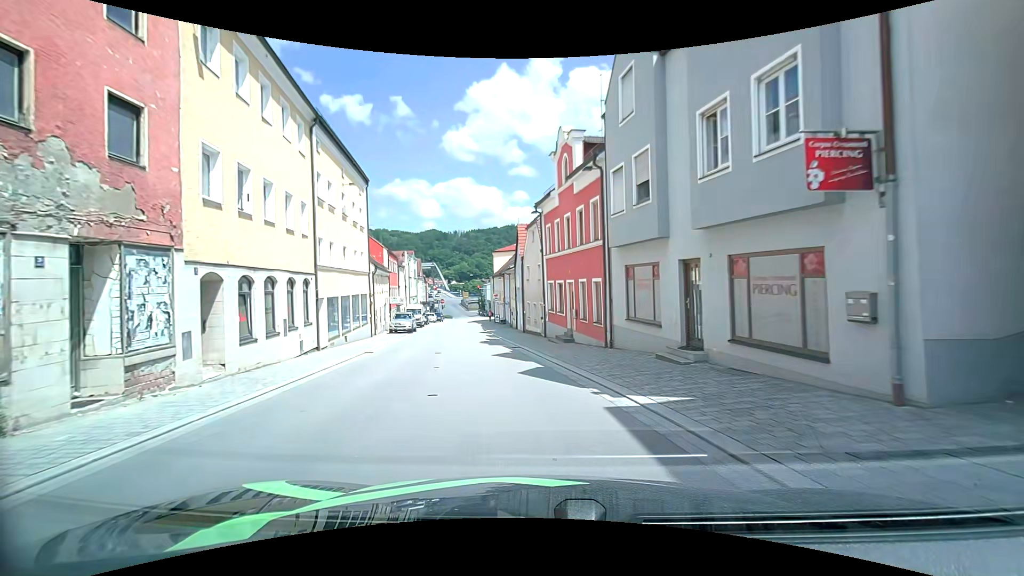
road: tertiary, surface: asphalt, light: Day
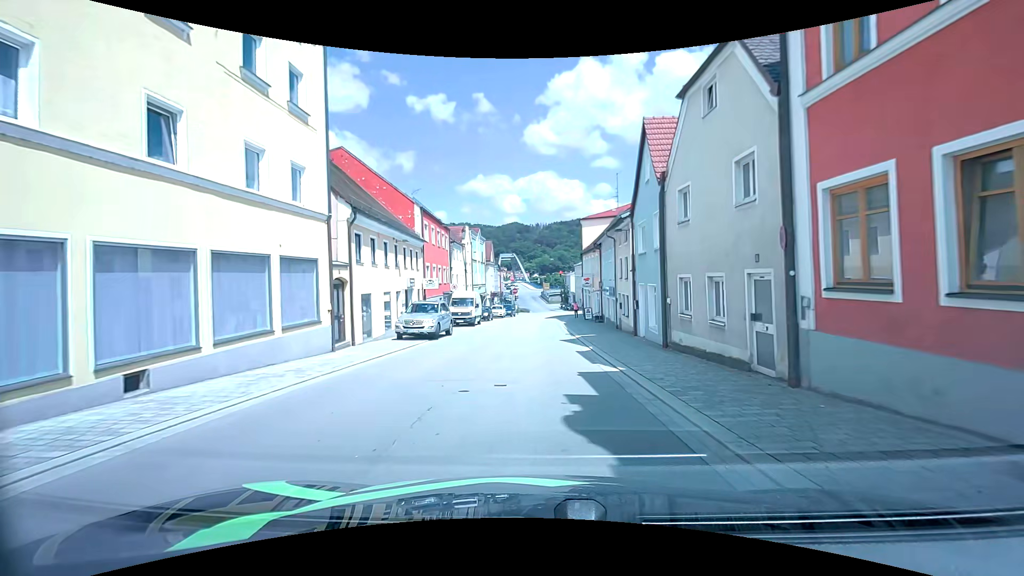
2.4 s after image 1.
(-2.3, +19.5) m; -9°
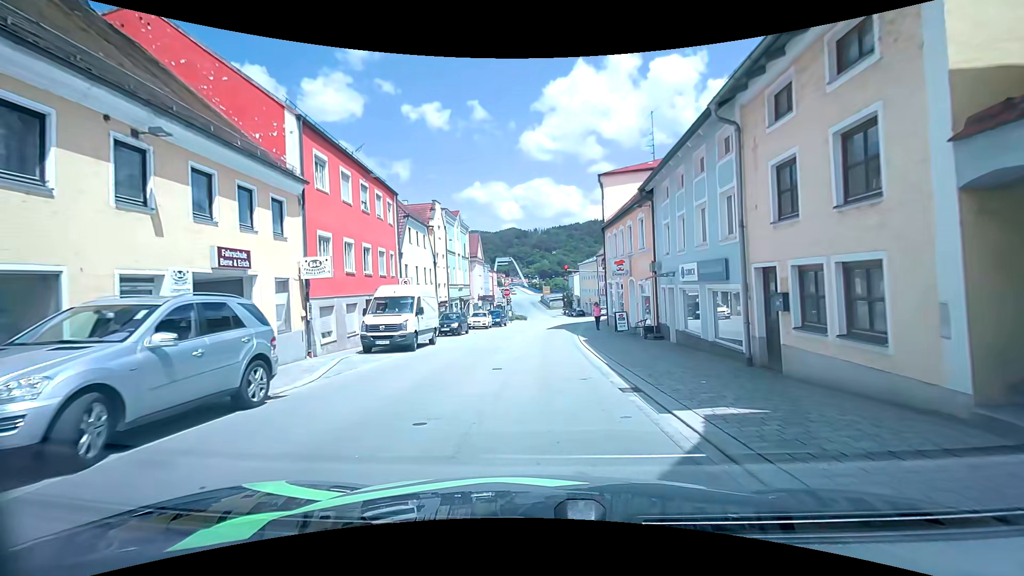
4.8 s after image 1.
(-0.4, +17.3) m; -2°
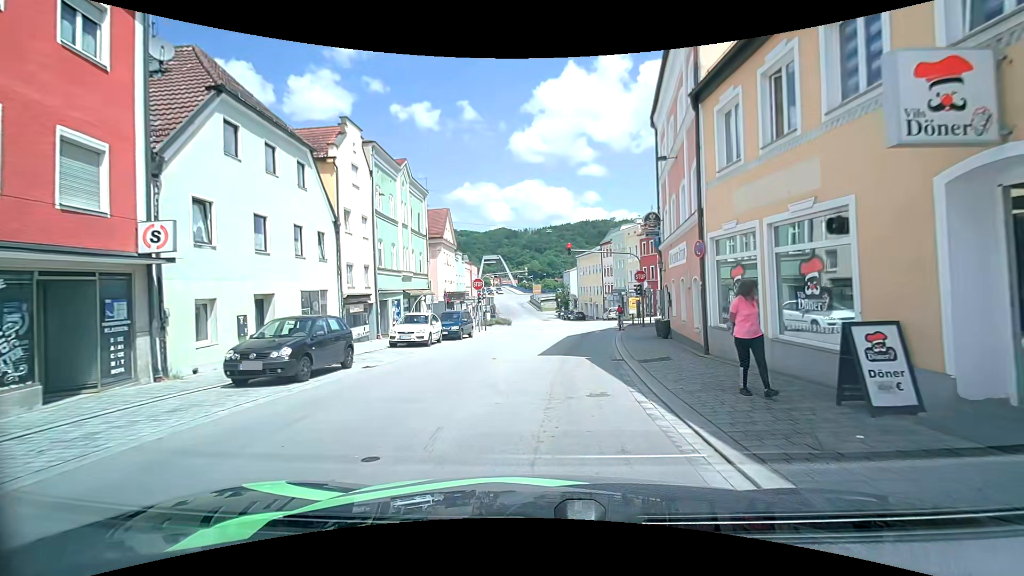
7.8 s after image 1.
(+0.3, +19.6) m; +1°
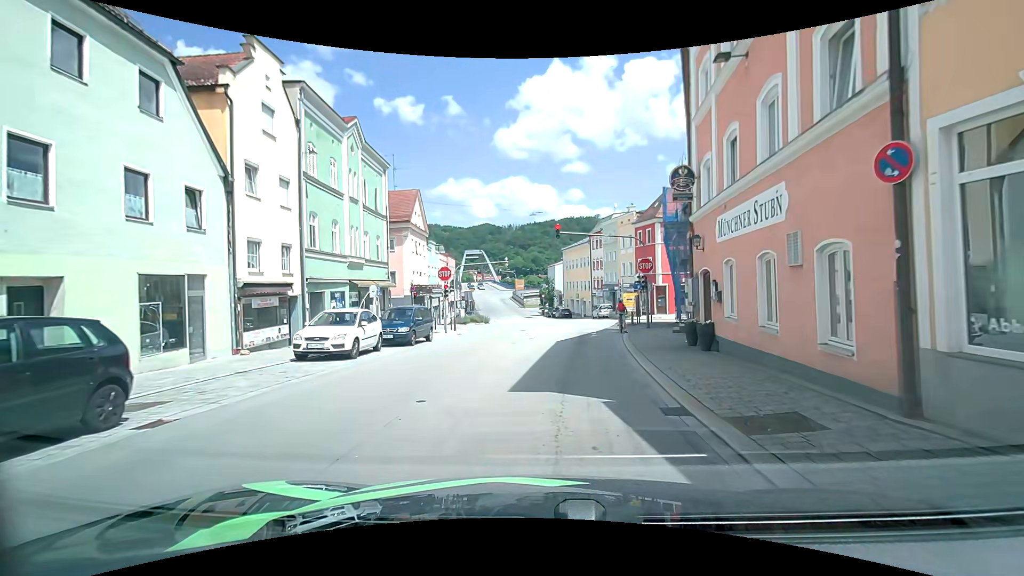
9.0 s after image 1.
(+0.1, +7.0) m; +1°
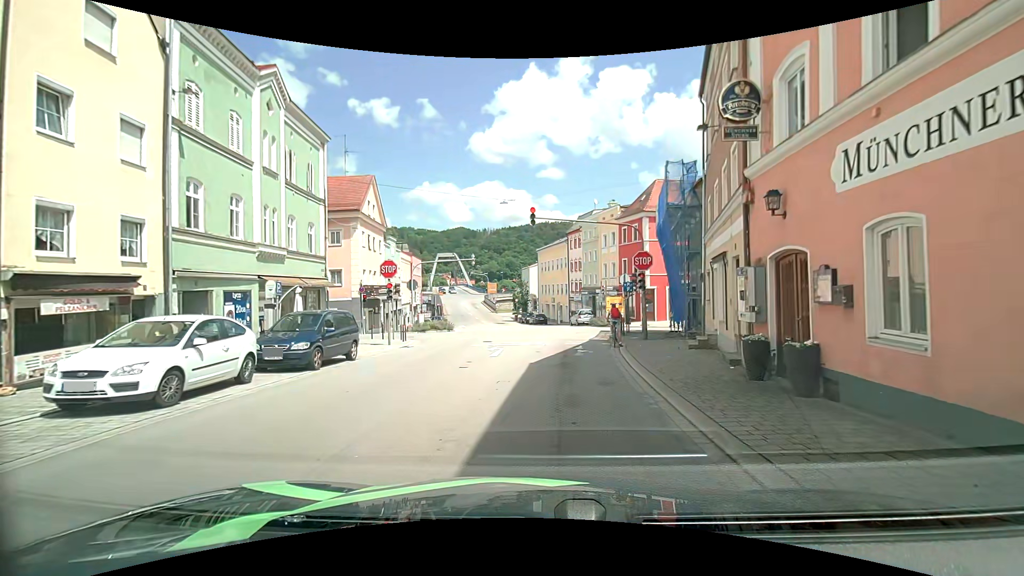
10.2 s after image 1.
(+0.2, +6.3) m; +3°
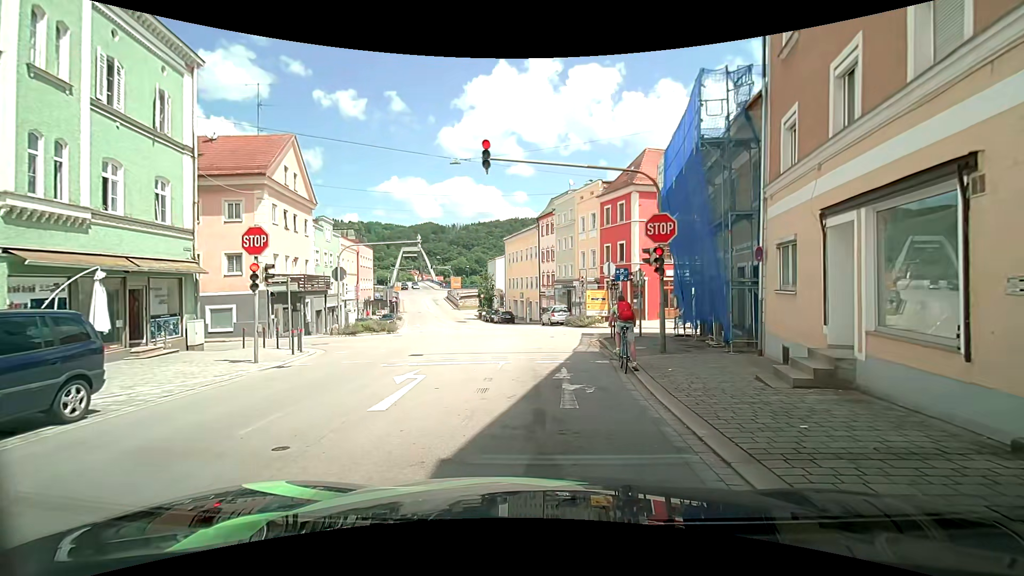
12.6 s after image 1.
(+0.3, +8.3) m; +6°
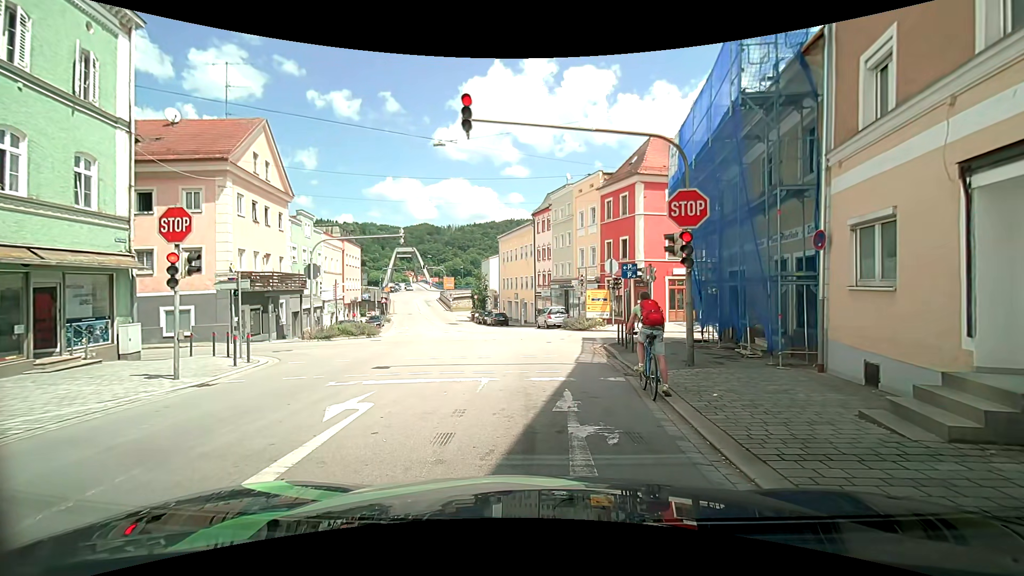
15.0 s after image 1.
(-0.1, +2.9) m; -1°
